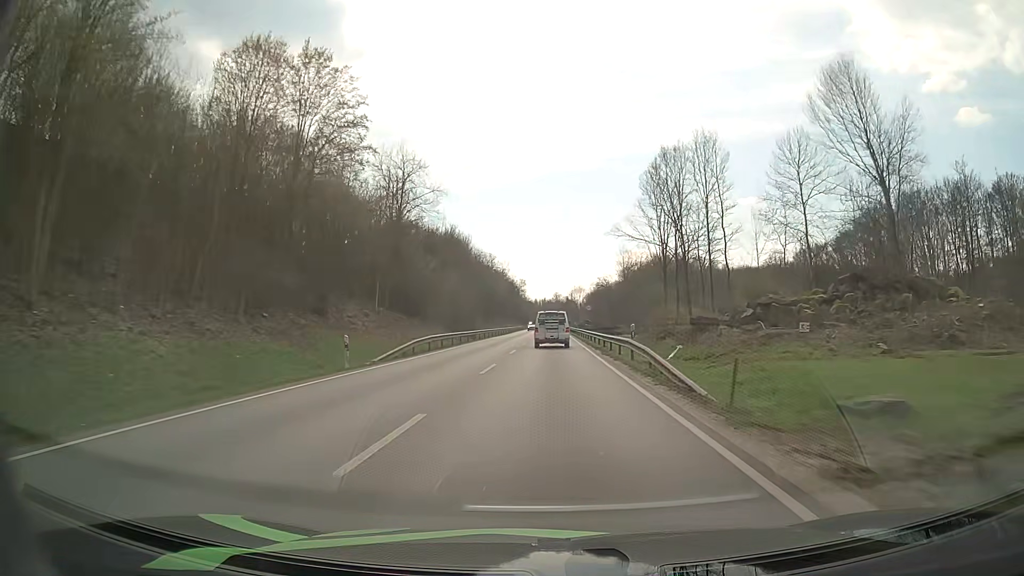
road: primary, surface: asphalt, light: Day
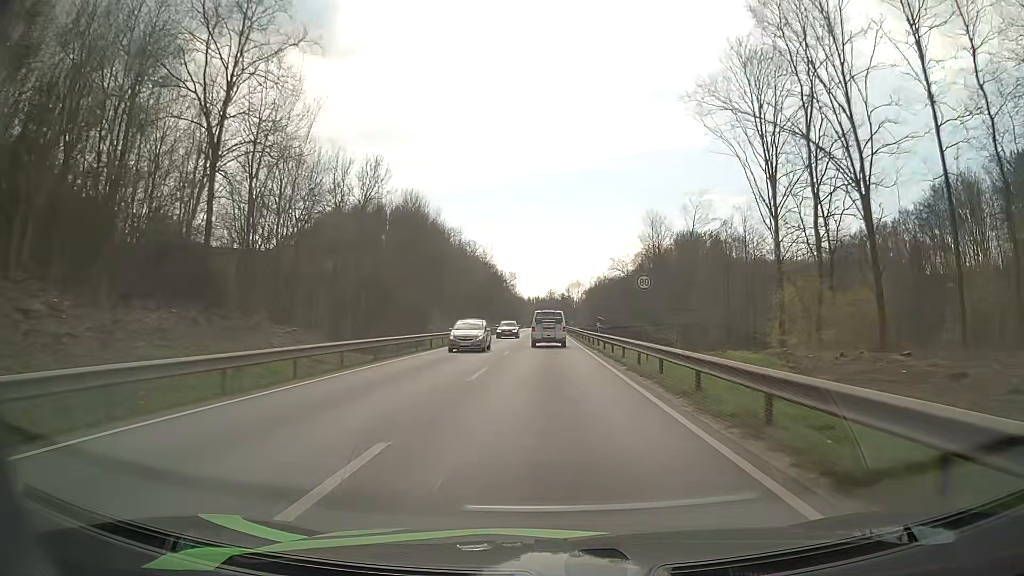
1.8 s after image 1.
(+0.2, +38.6) m; +1°
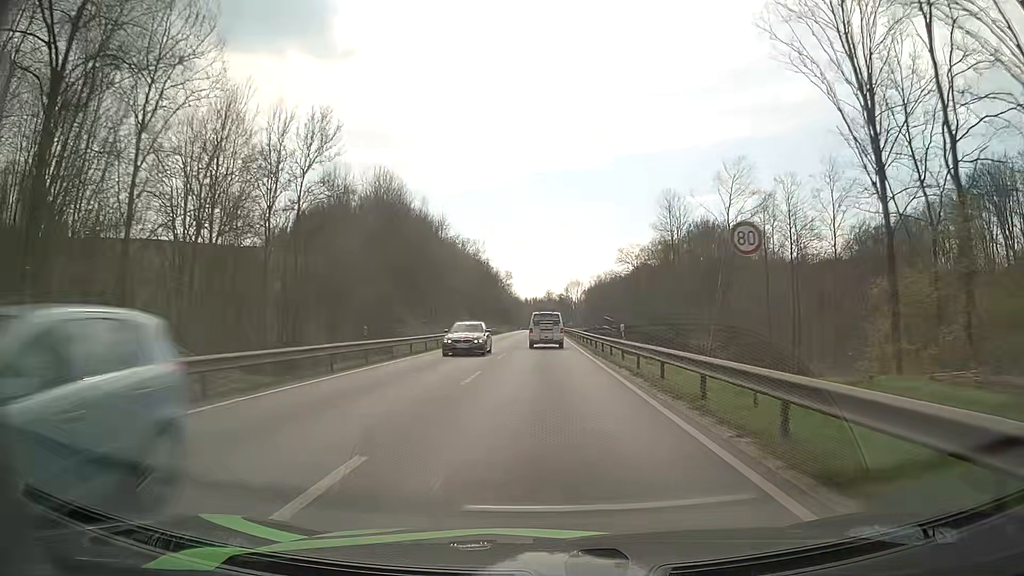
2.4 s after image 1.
(0.0, +12.9) m; 0°
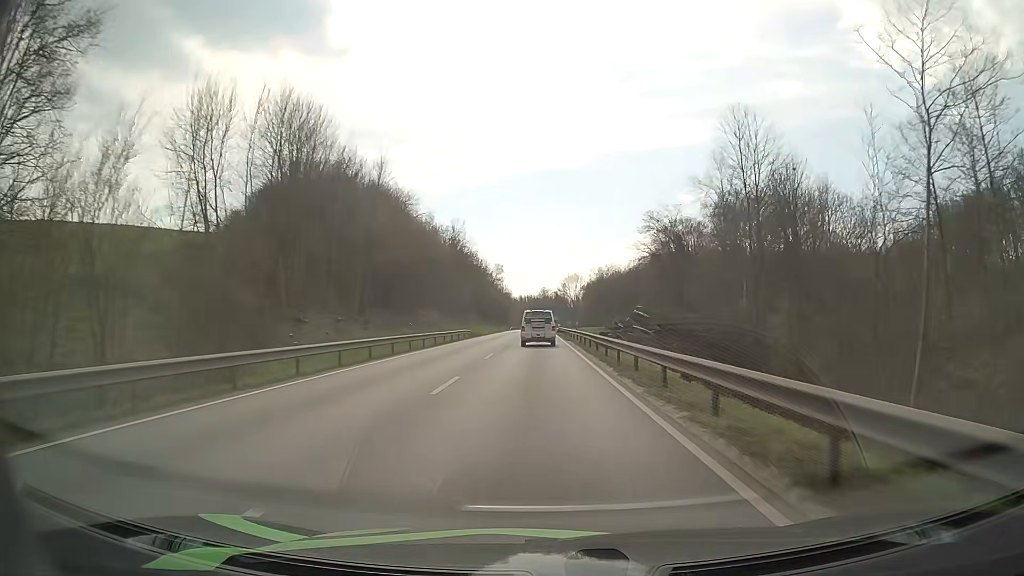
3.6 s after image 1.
(+0.2, +26.3) m; +1°
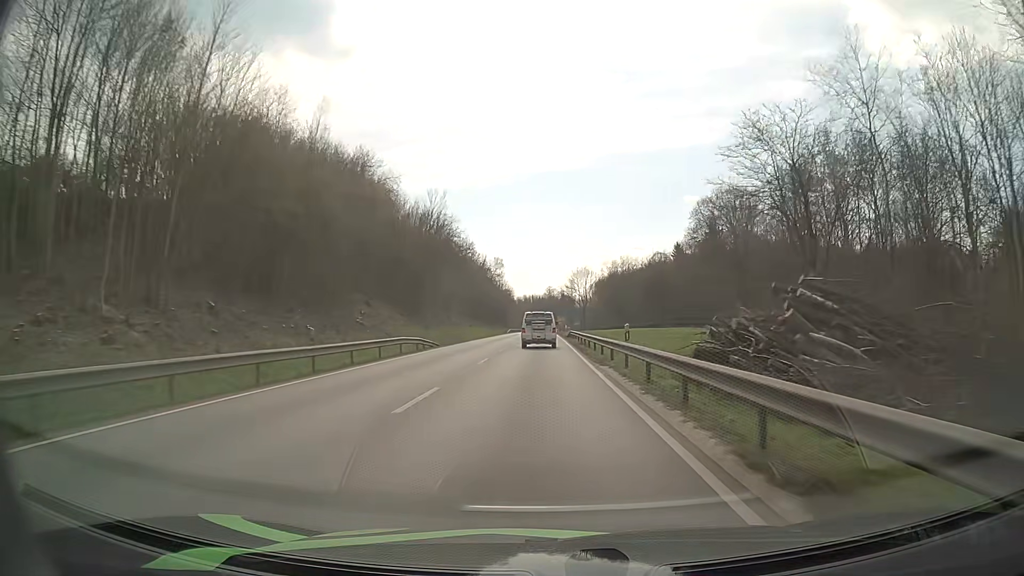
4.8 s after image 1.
(-0.1, +26.8) m; 0°
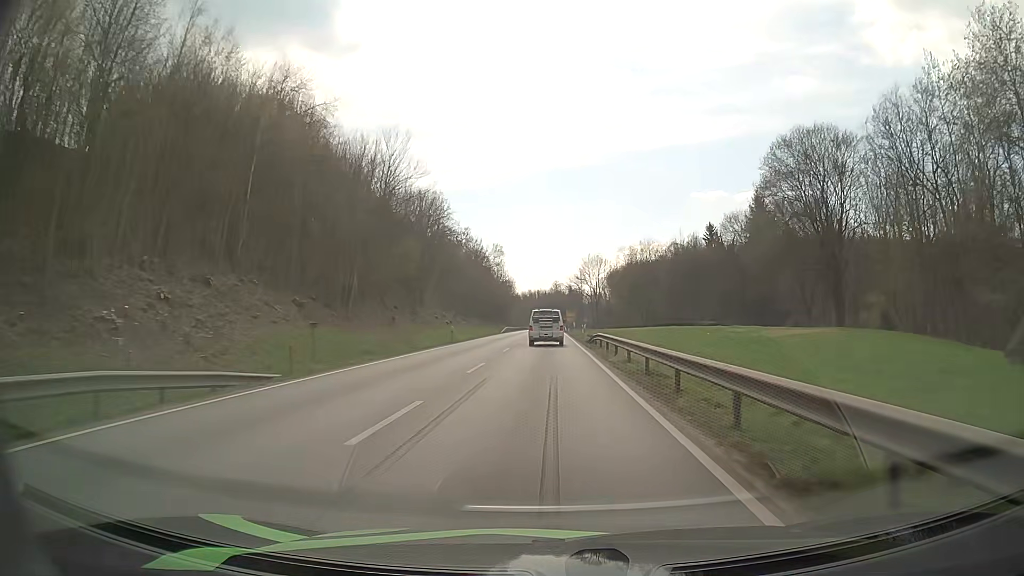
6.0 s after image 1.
(-0.2, +26.8) m; -1°
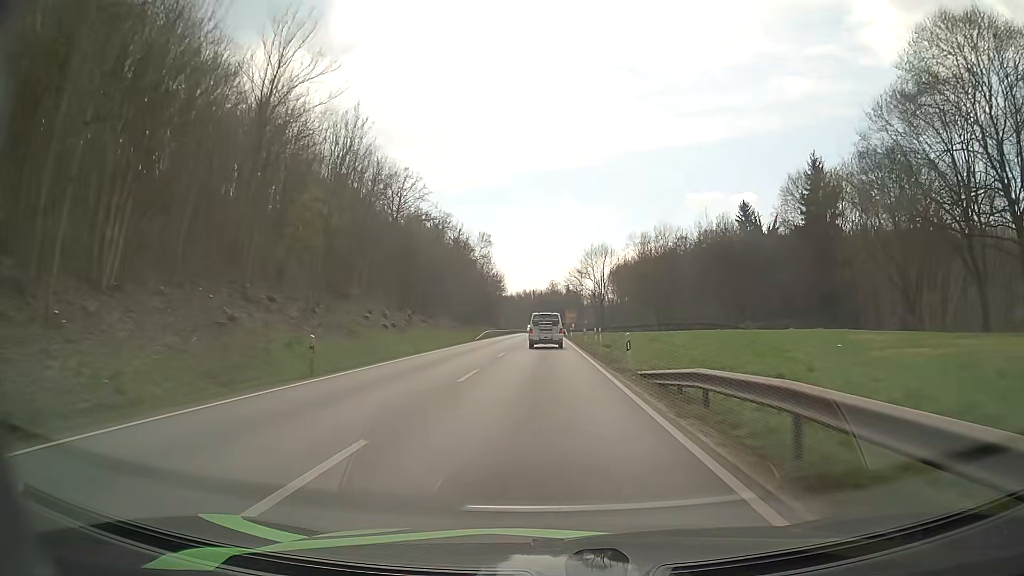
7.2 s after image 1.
(+0.1, +26.1) m; +1°
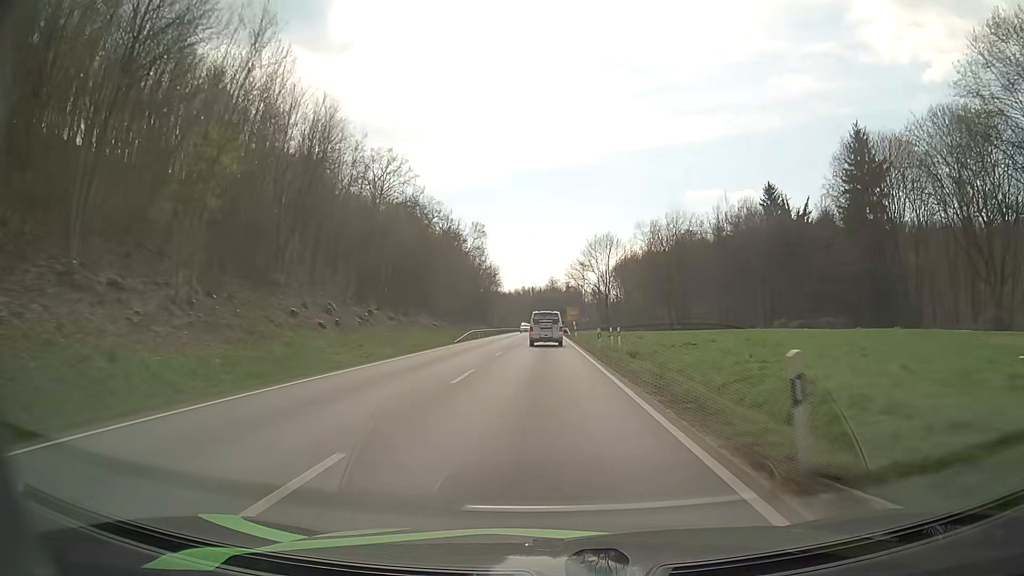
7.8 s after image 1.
(0.0, +13.1) m; 0°
(0, +10) (0, +20) (0, +30) (0, +40) (0, +50) (0, +60) (0, +70) (0, +80) (0, +90) (0, +100) m
